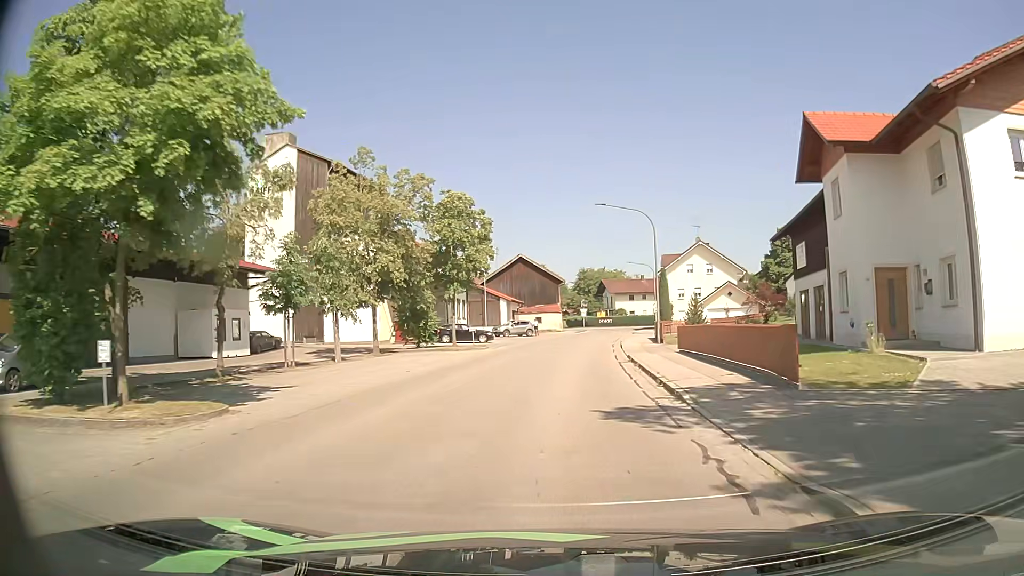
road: tertiary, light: Day
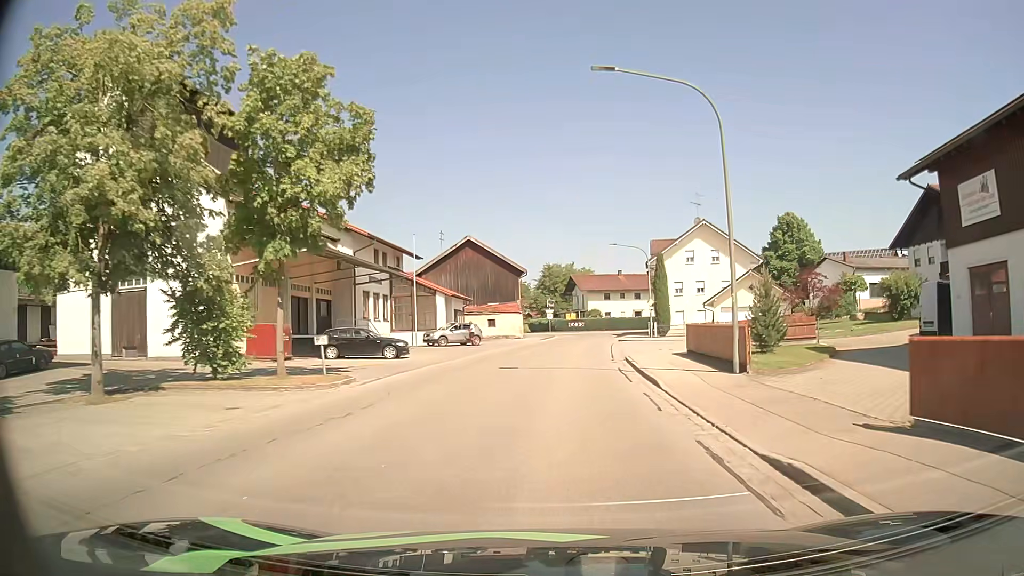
(+0.4, +19.4) m; +3°
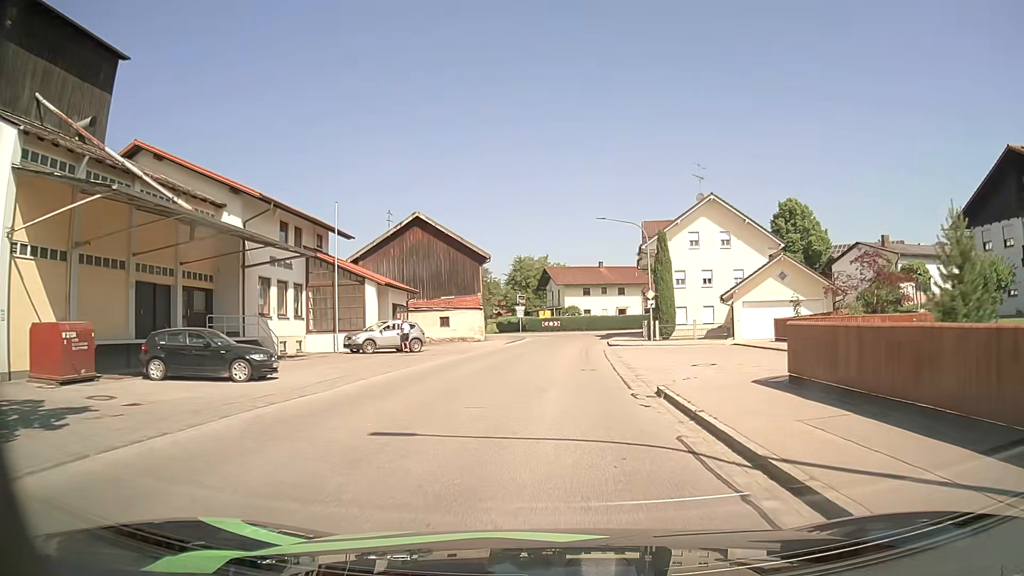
(+0.3, +12.7) m; +2°
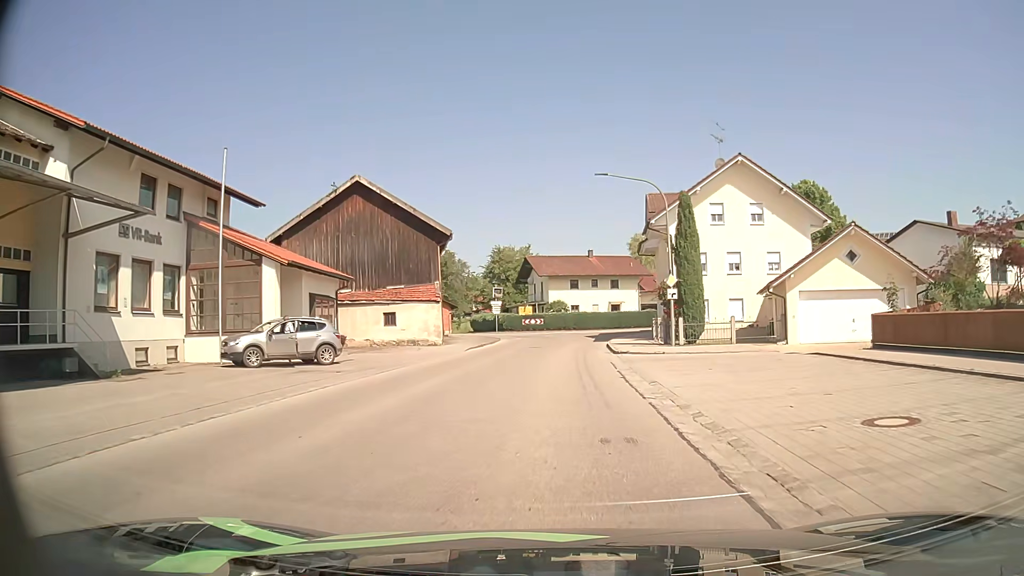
(+0.1, +11.7) m; +1°
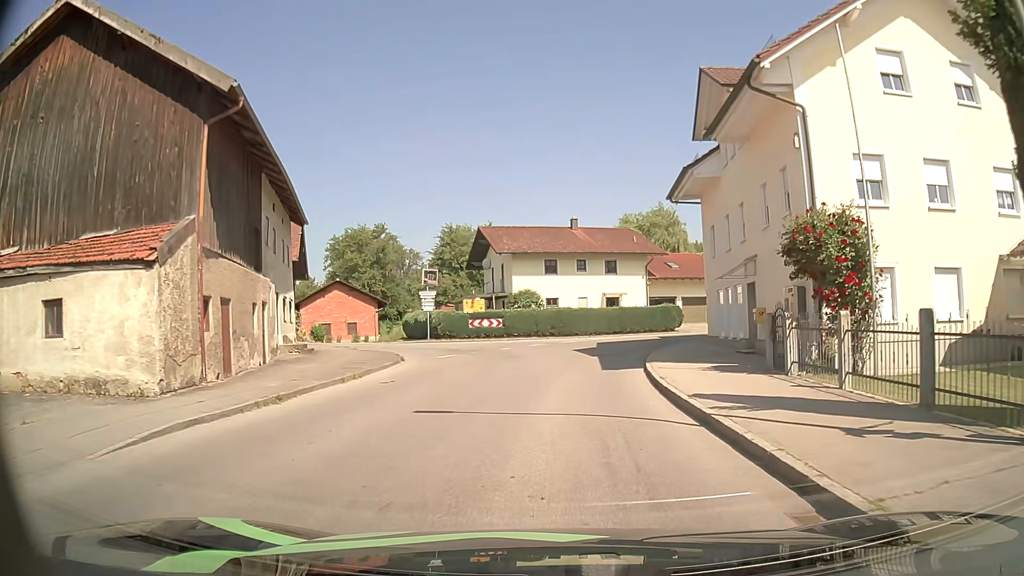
(+0.6, +23.9) m; +3°
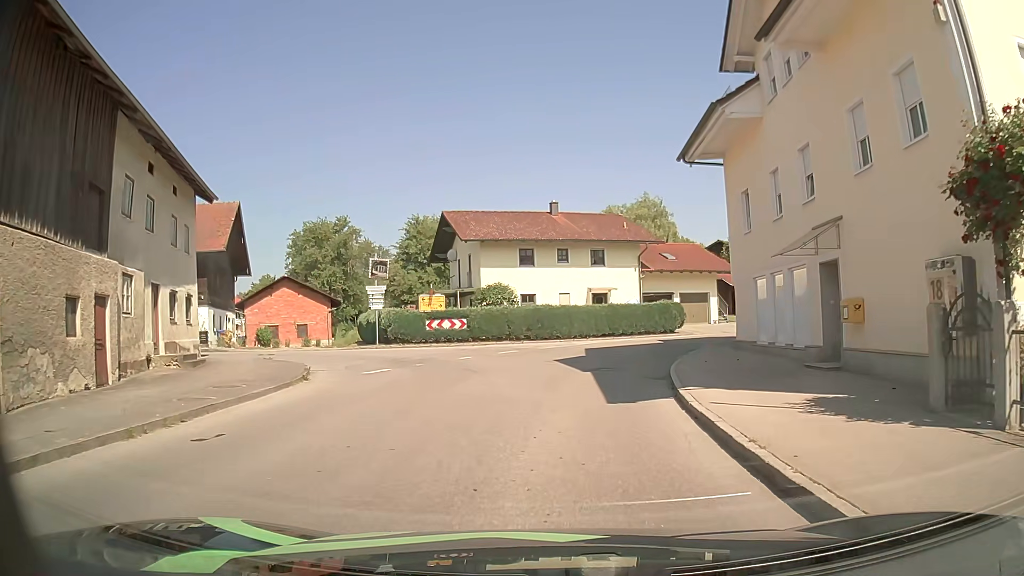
(+0.1, +7.4) m; +1°
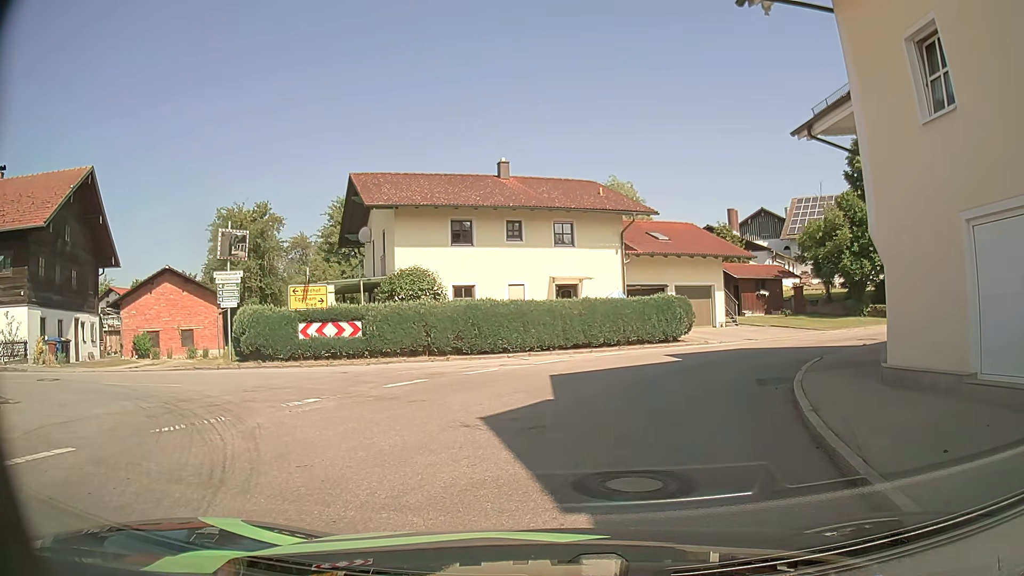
(+0.5, +11.9) m; +2°
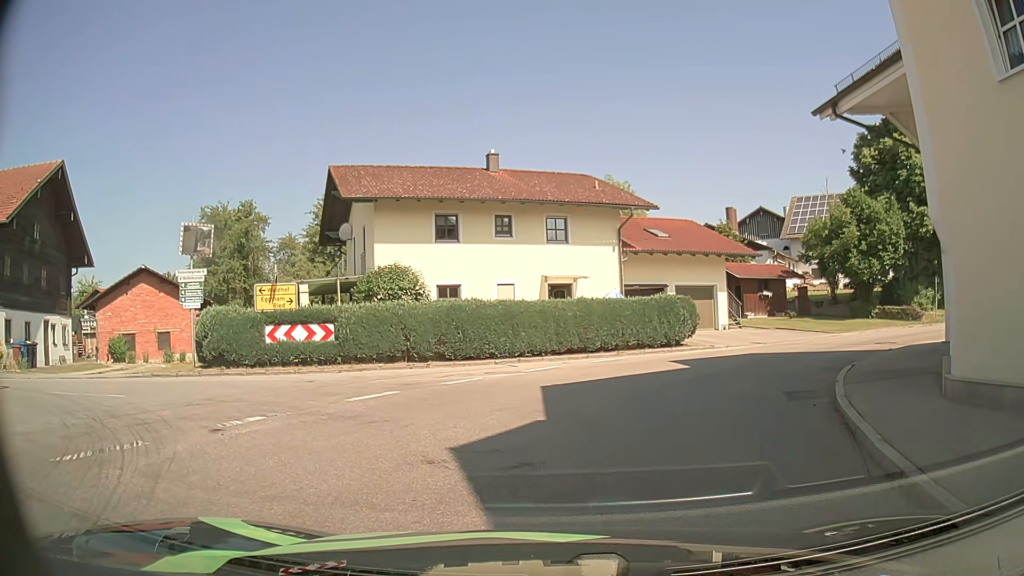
(+0.1, +1.9) m; +3°
(-1, +10) (-9, +15) (-19, +14) (-28, +12) (-38, +9) (-48, +7) (-58, +8) (-65, +15) (-67, +25) (-69, +35) m
